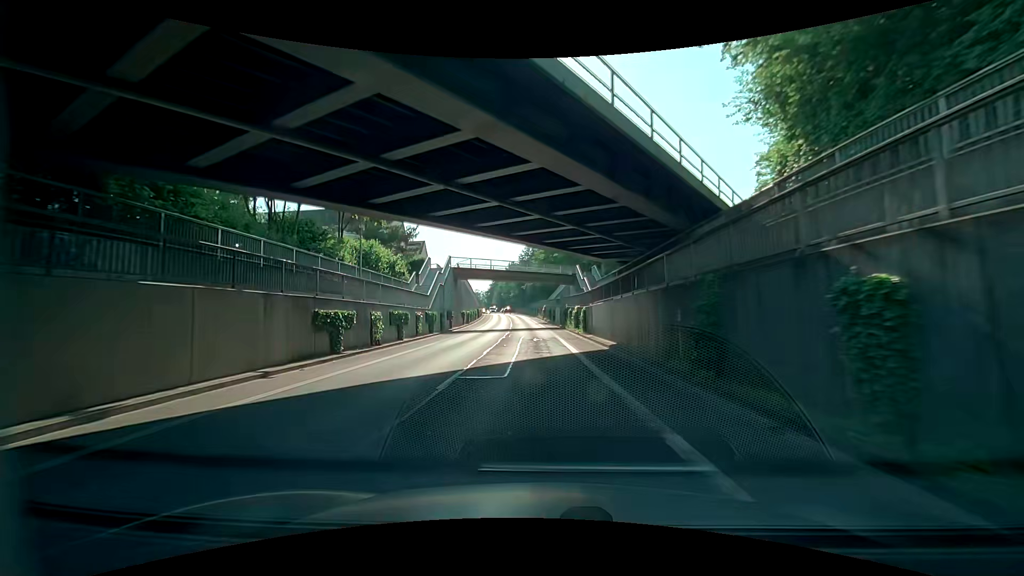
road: secondary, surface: asphalt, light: Day
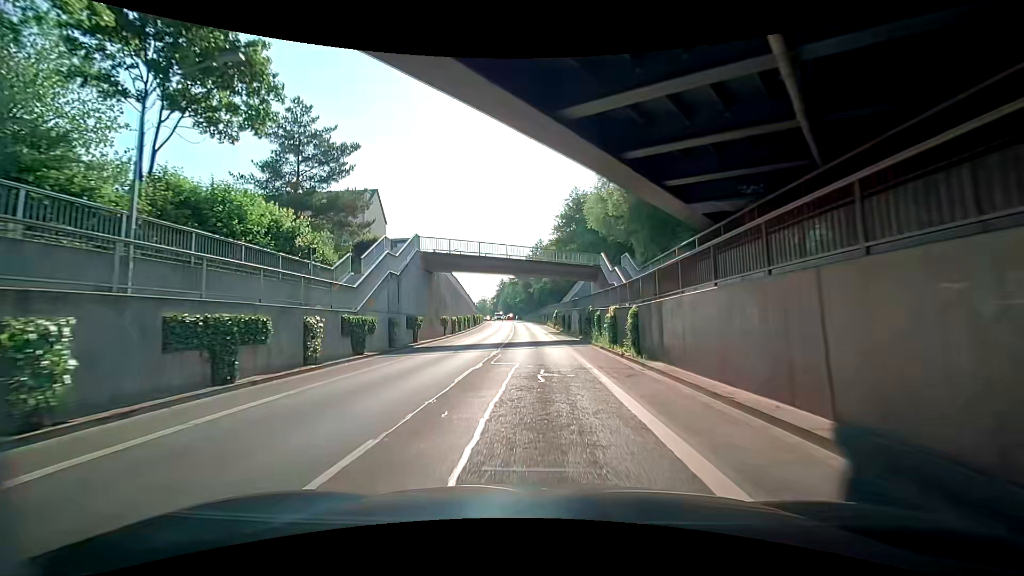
(+0.1, +16.0) m; +2°
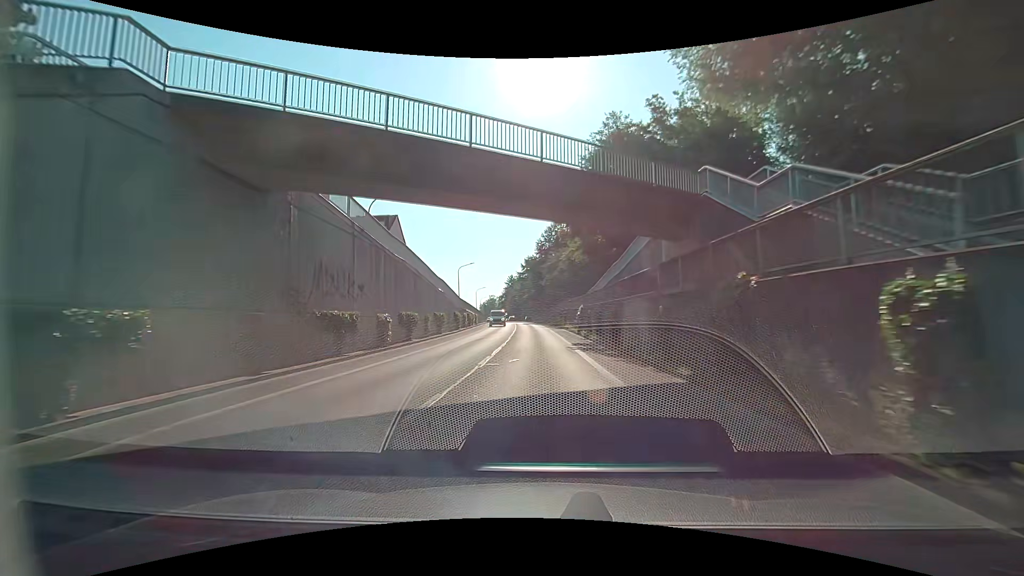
(-1.6, +23.8) m; -5°
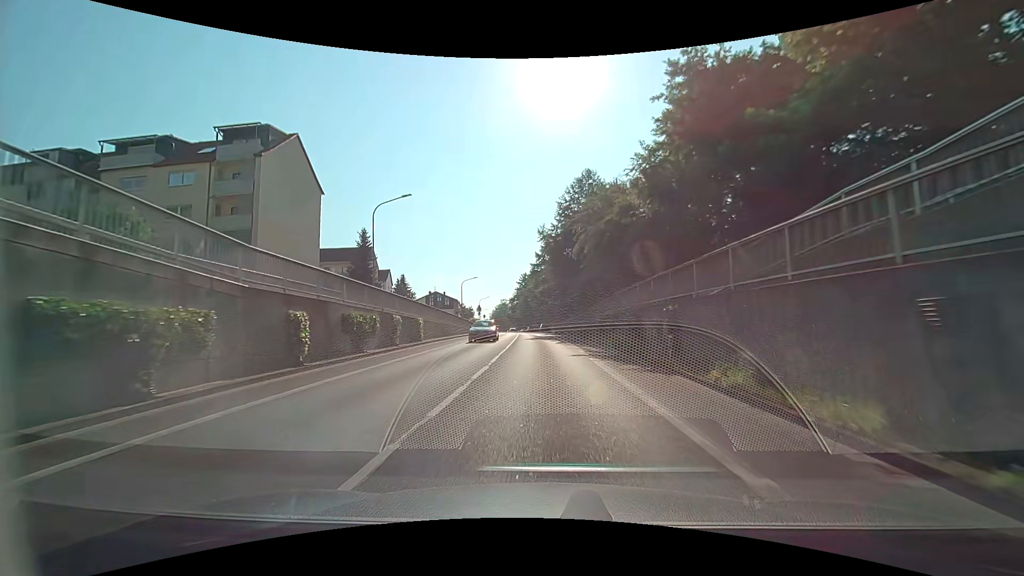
(-0.8, +39.8) m; -2°
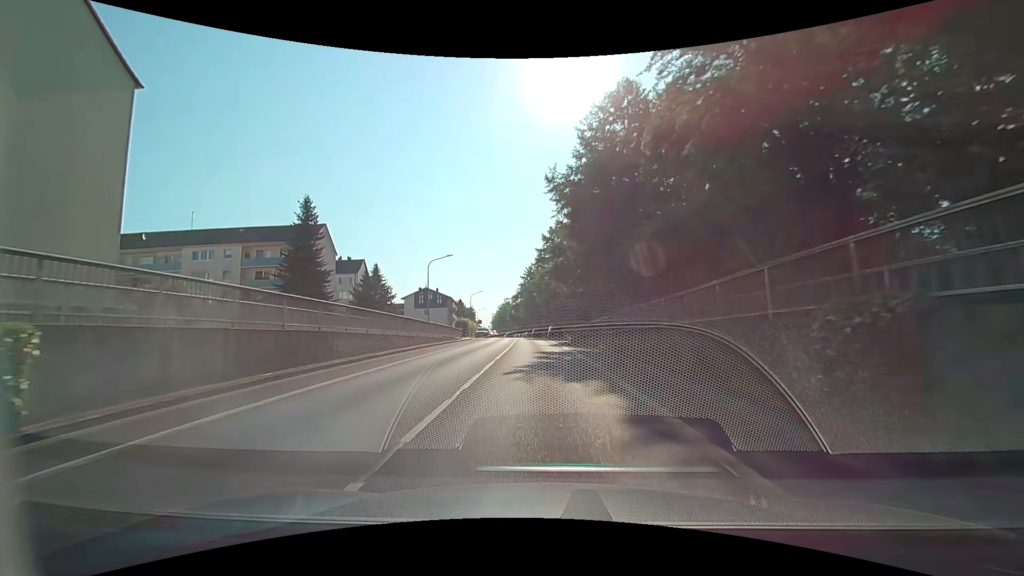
(-0.1, +23.9) m; -1°
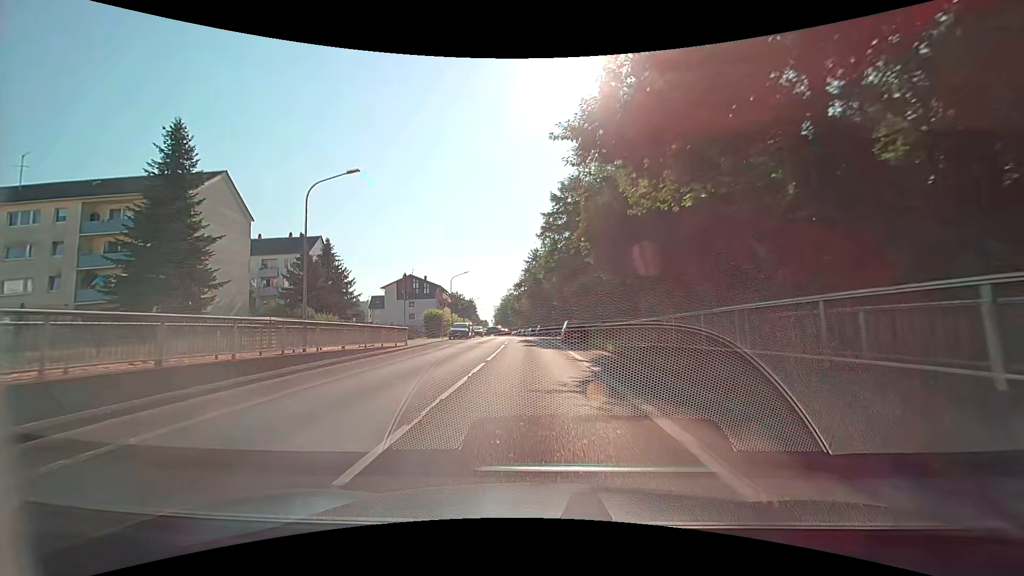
(-0.2, +24.1) m; -1°
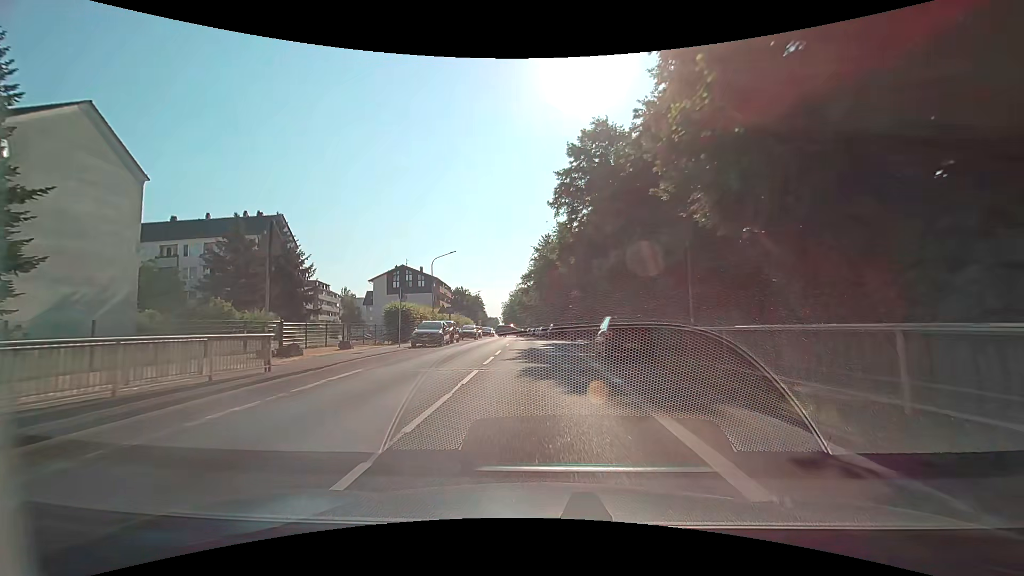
(-0.3, +16.2) m; -3°
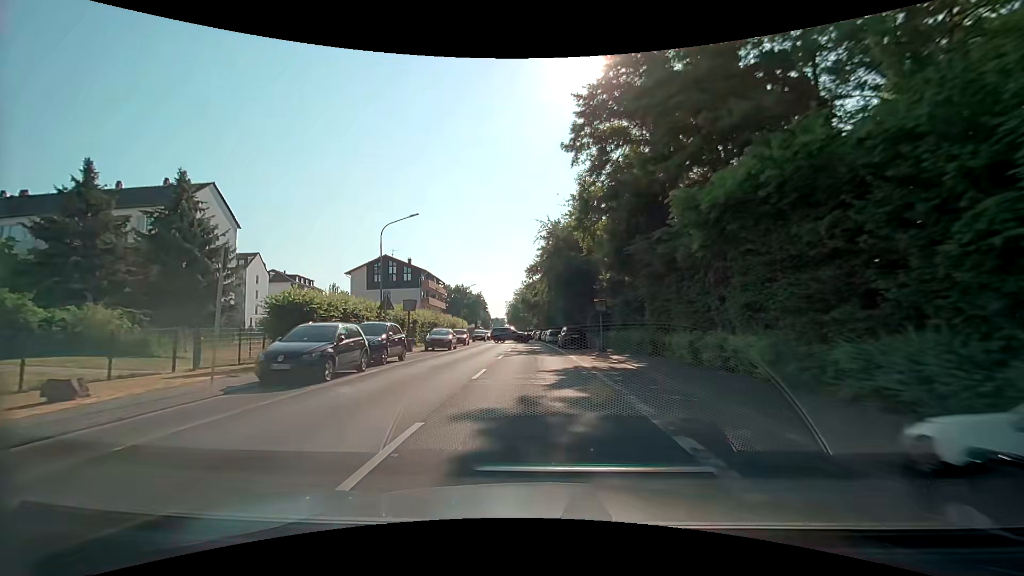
(+0.2, +15.9) m; 0°
